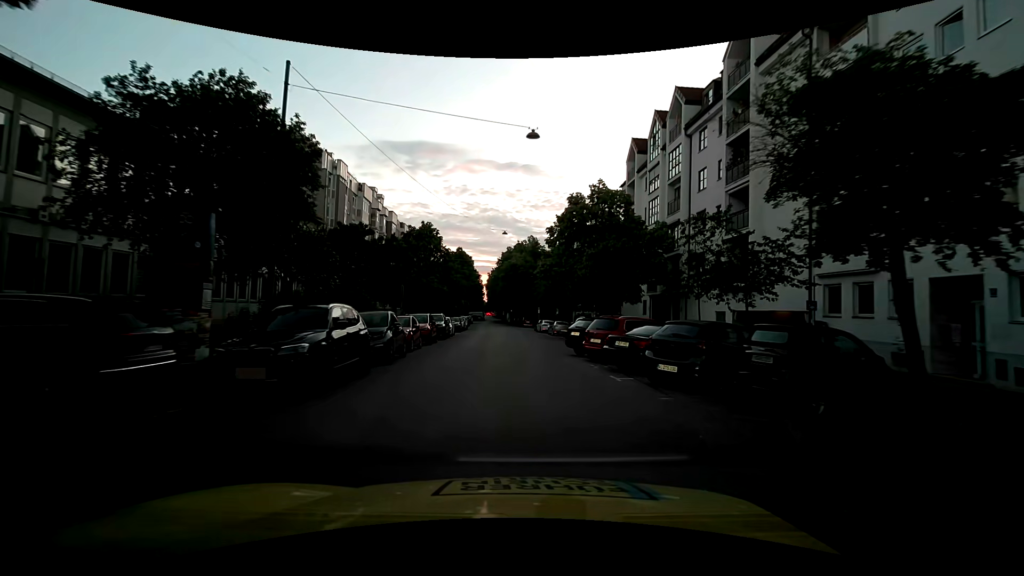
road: residential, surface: asphalt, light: Day
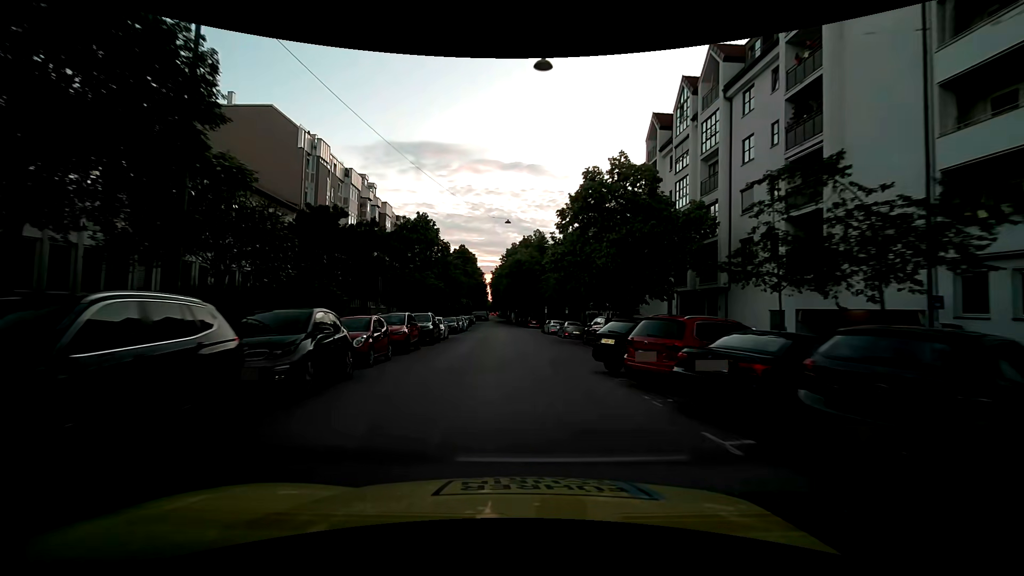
(0.0, +6.1) m; -1°
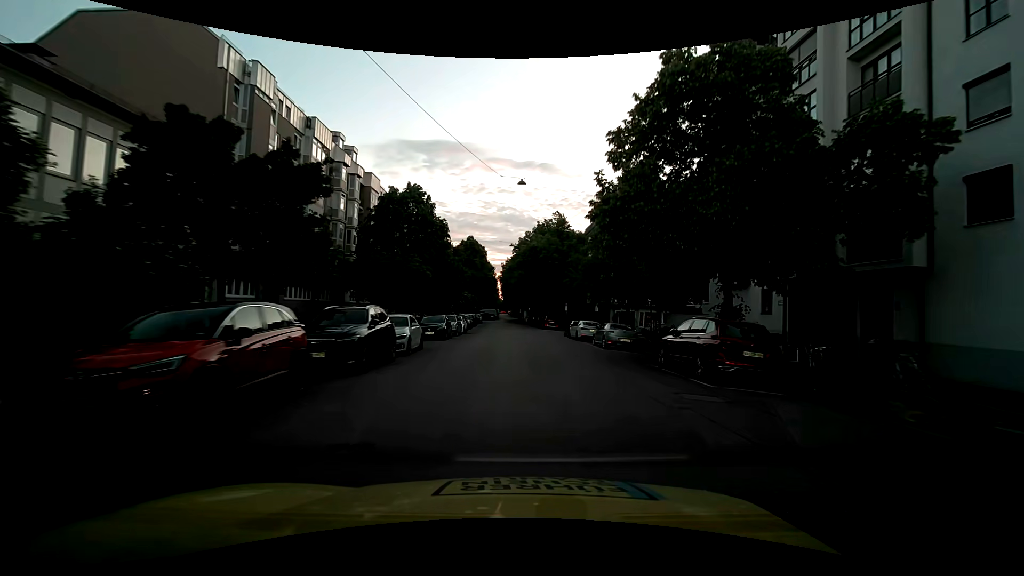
(-0.2, +13.1) m; -1°
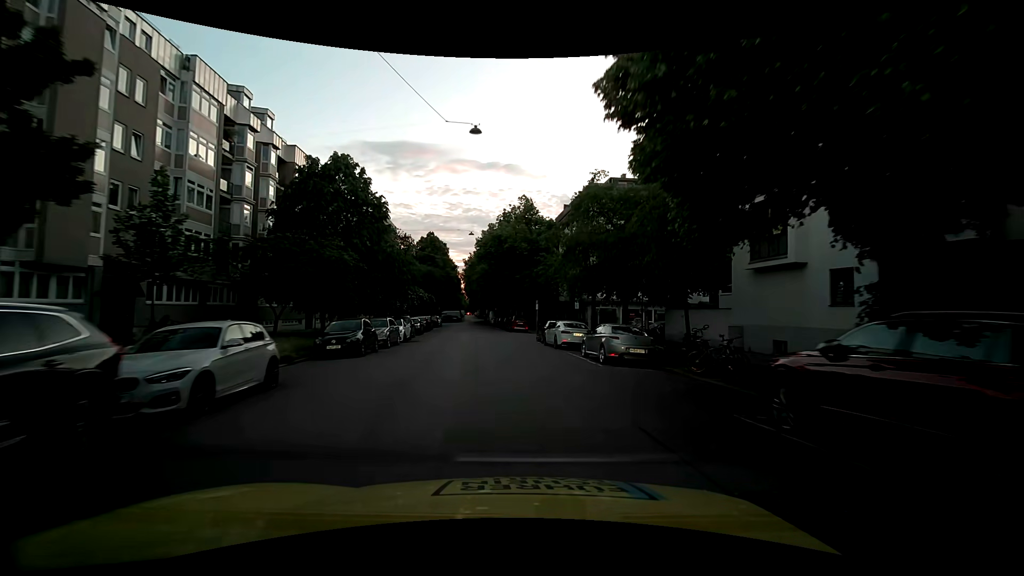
(+0.4, +9.4) m; +6°
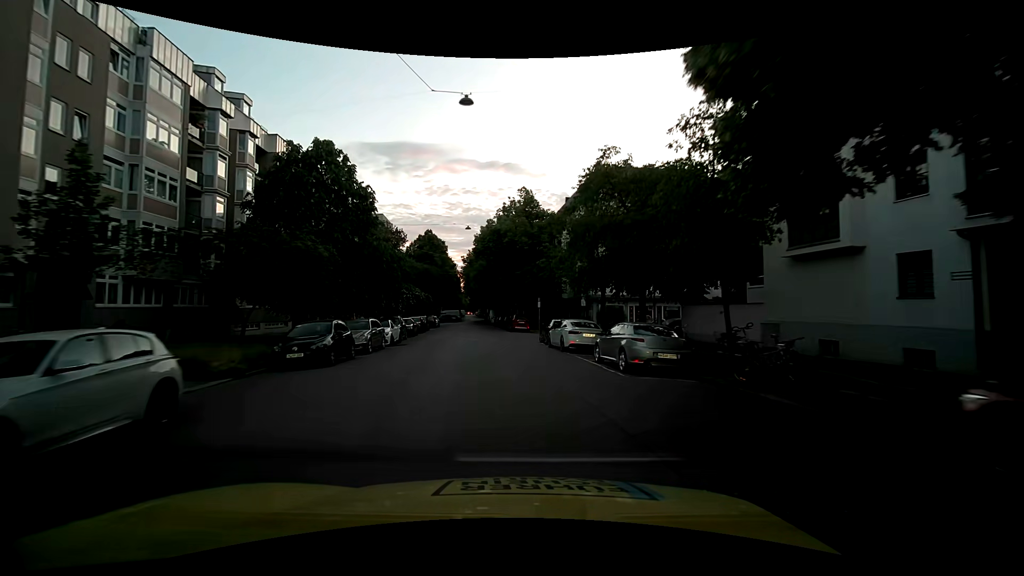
(-0.1, +3.2) m; -1°
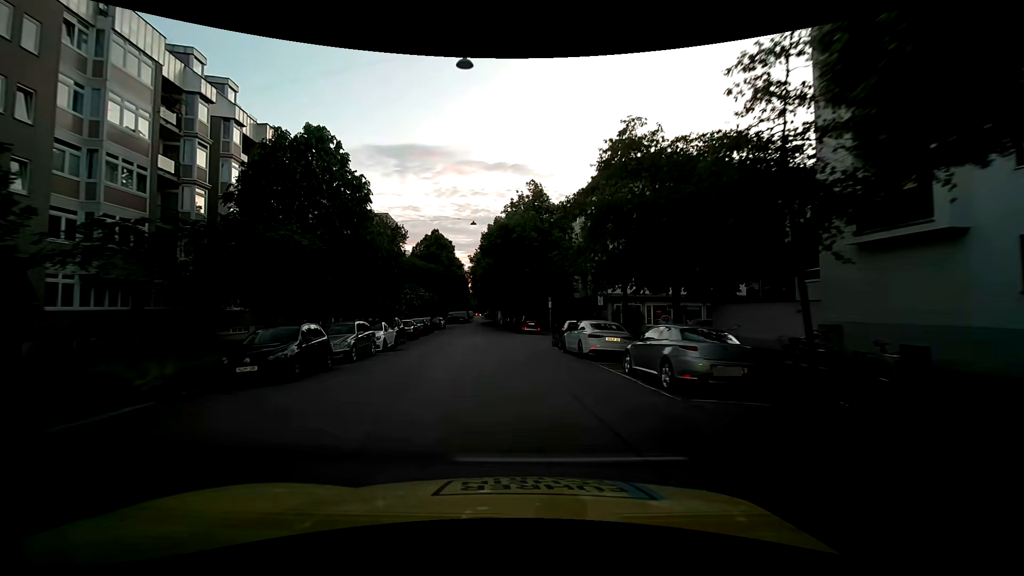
(-0.1, +3.2) m; -2°
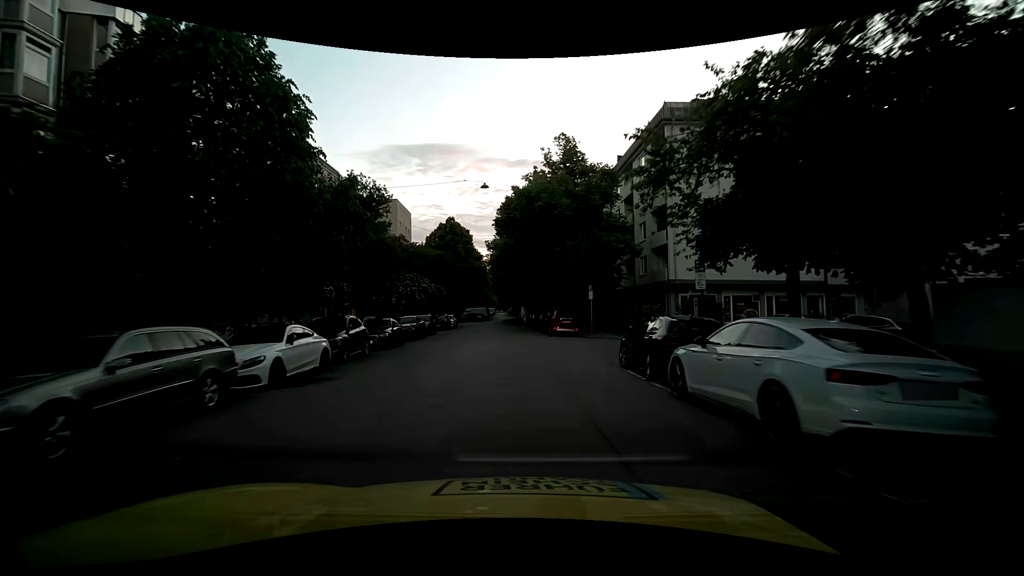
(-0.4, +12.2) m; -2°
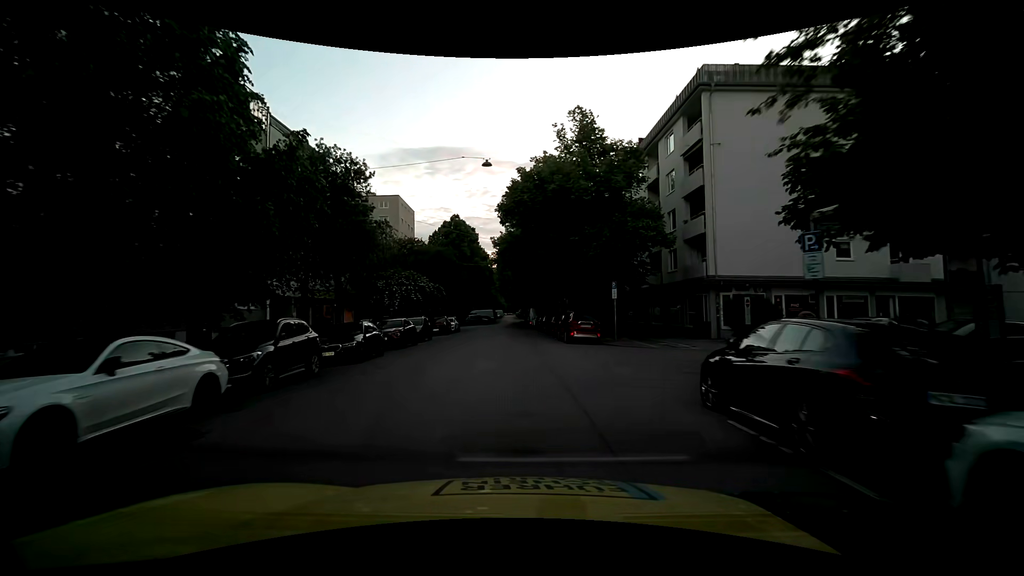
(-0.1, +5.6) m; -2°
